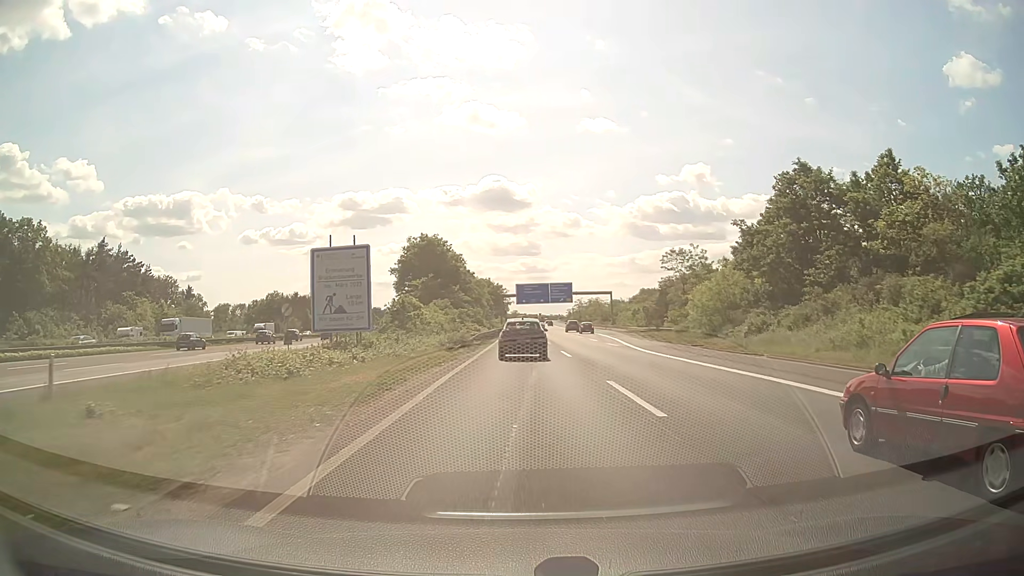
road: motorway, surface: asphalt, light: Day
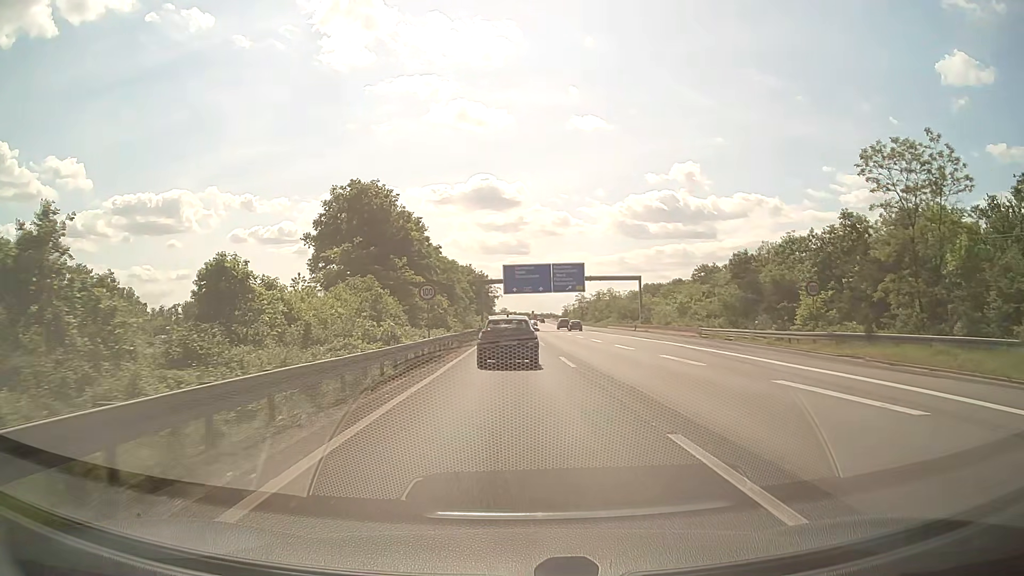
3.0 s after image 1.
(+0.1, +44.2) m; +1°
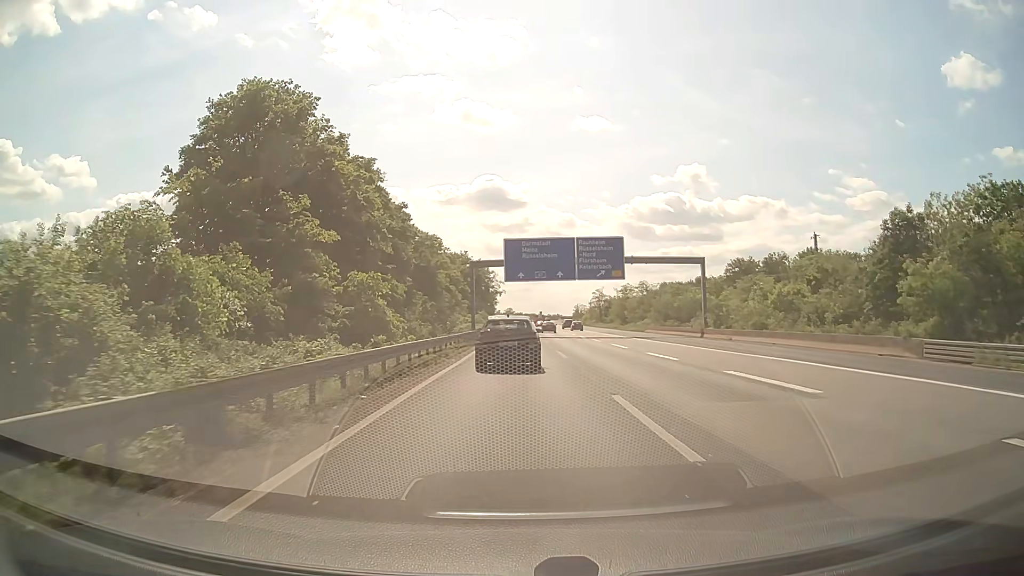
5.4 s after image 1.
(-0.2, +31.7) m; 0°
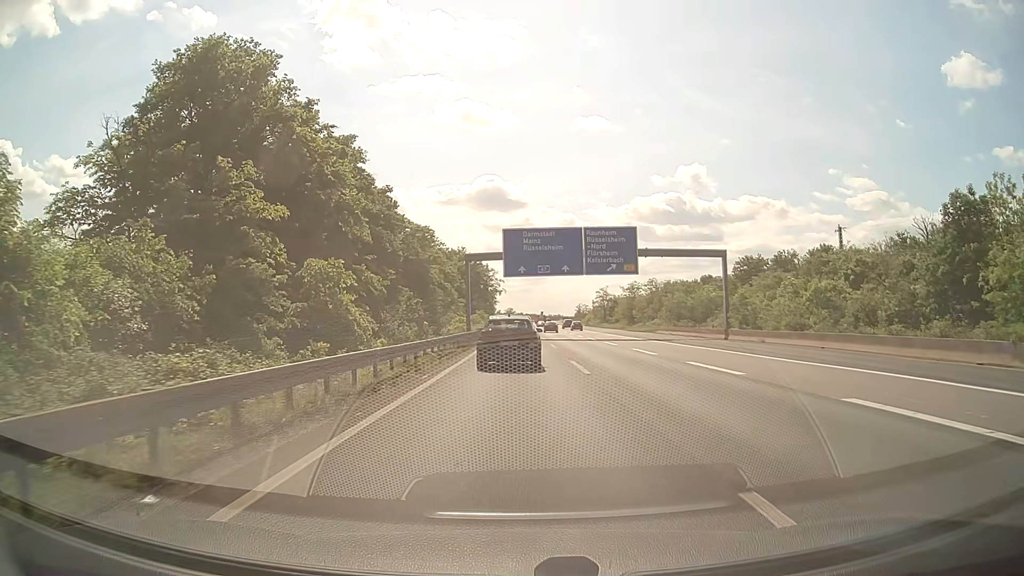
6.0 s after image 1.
(0.0, +7.2) m; 0°
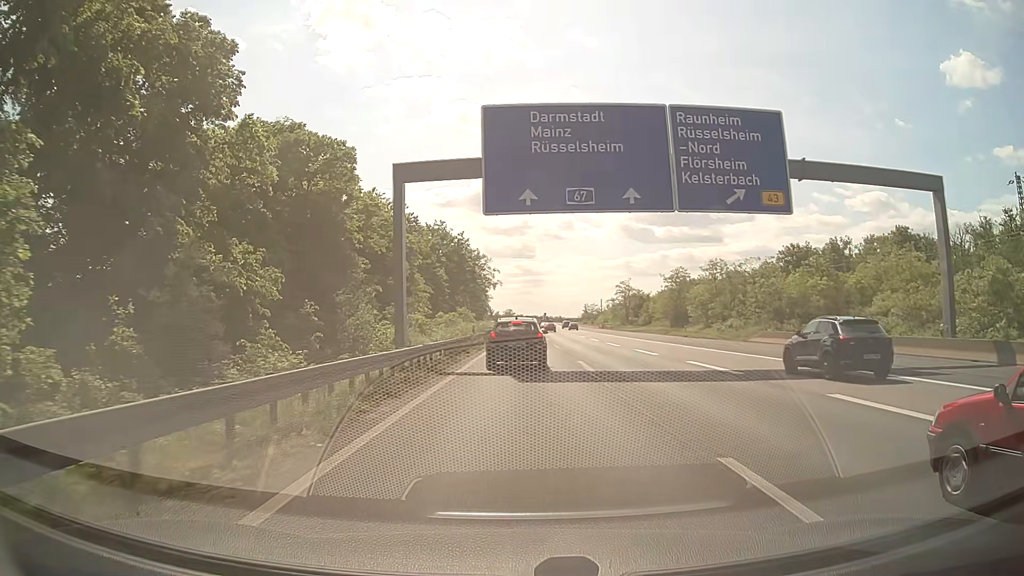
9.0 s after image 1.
(+0.1, +34.8) m; 0°
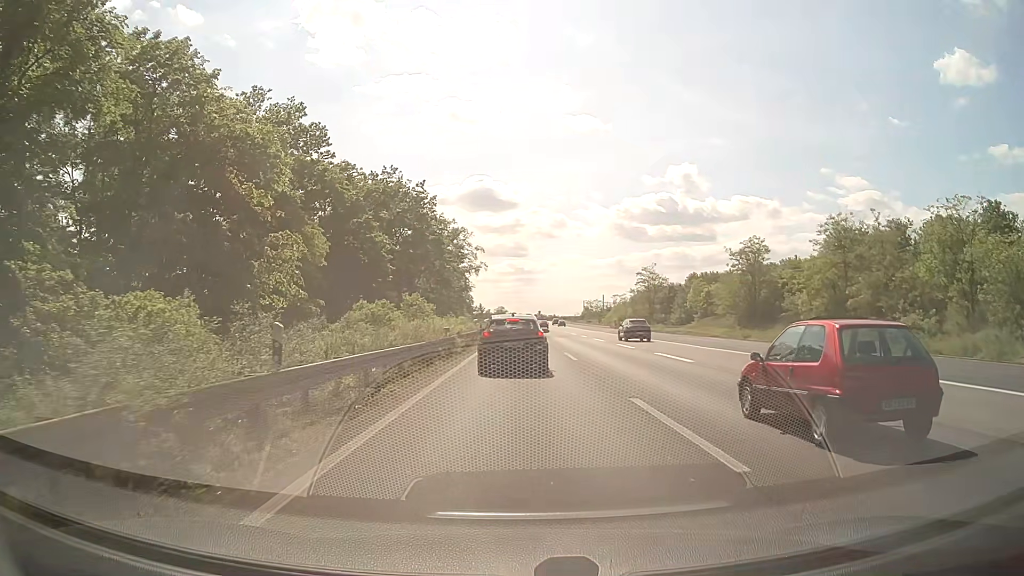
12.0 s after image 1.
(+0.2, +30.8) m; +1°
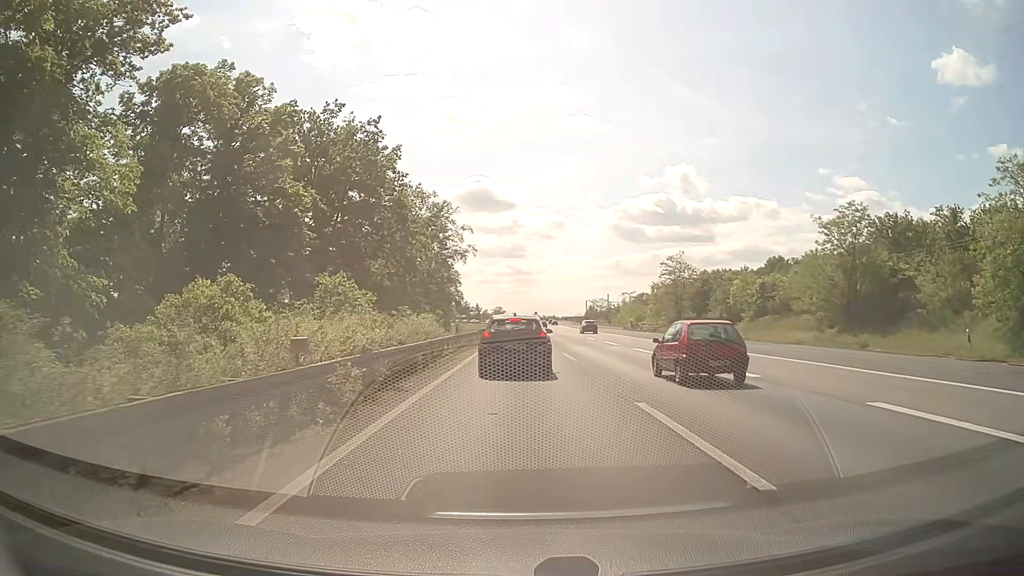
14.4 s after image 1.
(-0.1, +18.5) m; -1°
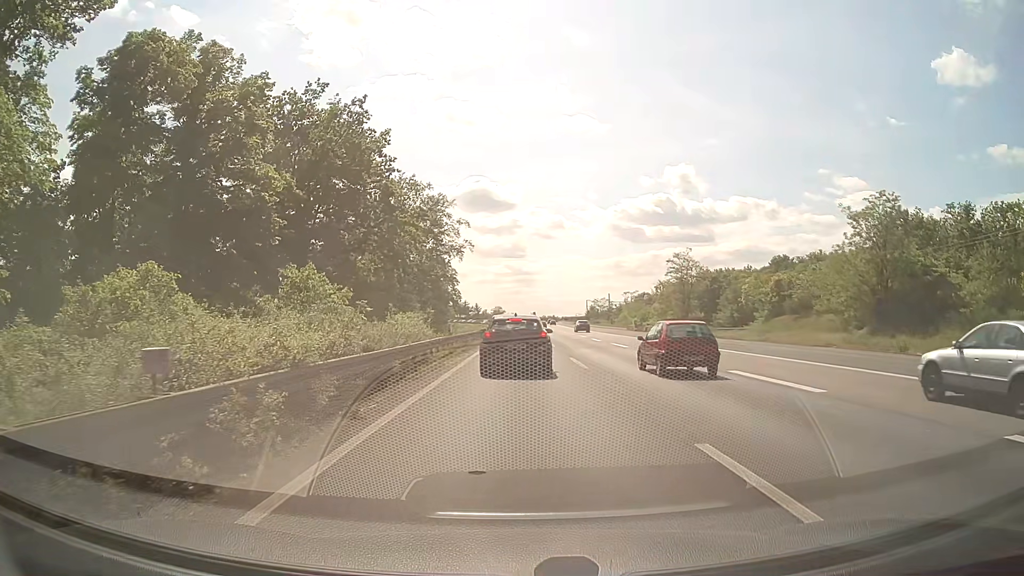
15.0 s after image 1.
(0.0, +3.8) m; 0°
